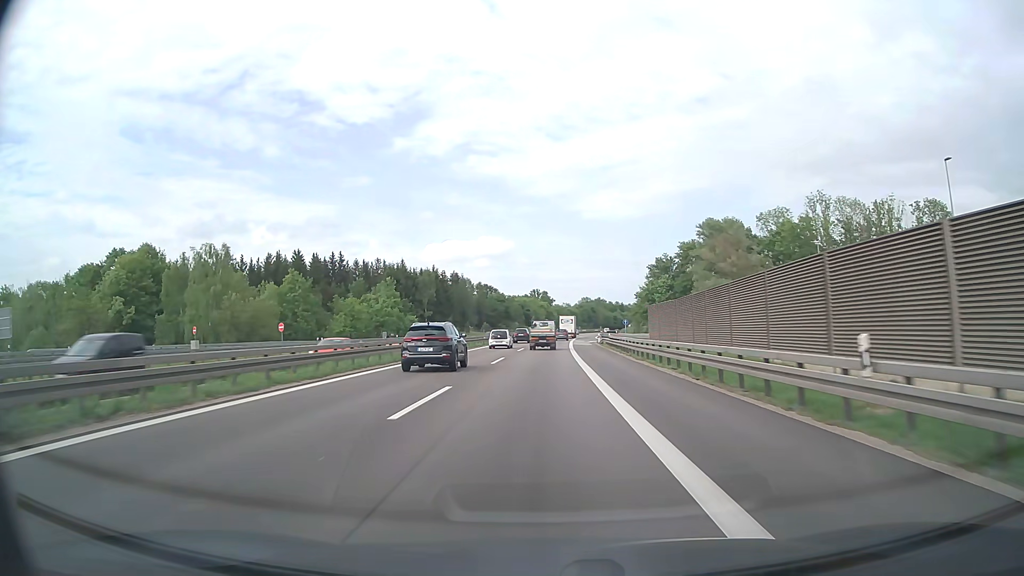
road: motorway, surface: asphalt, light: Day
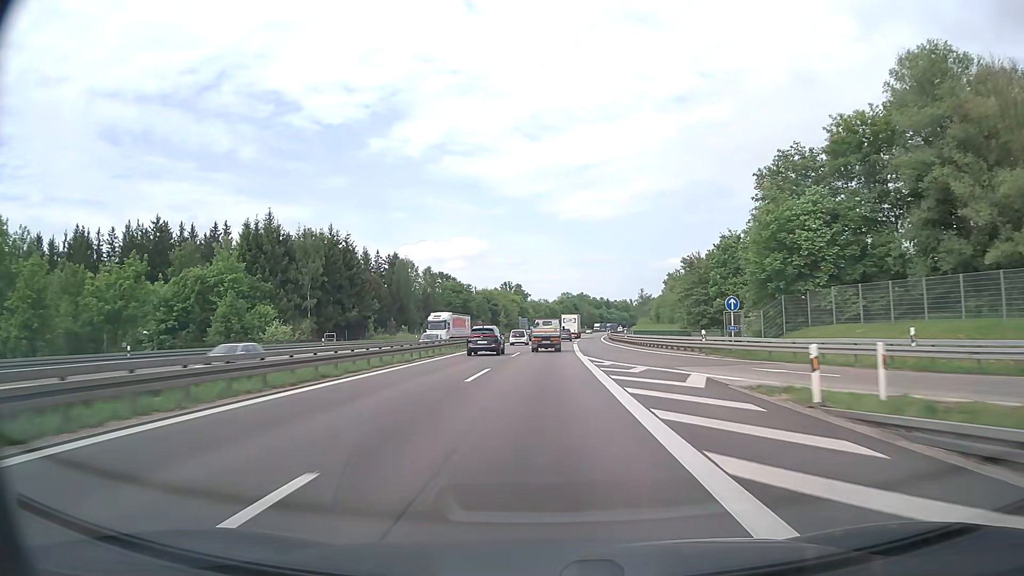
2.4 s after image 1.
(+1.0, +64.4) m; +2°
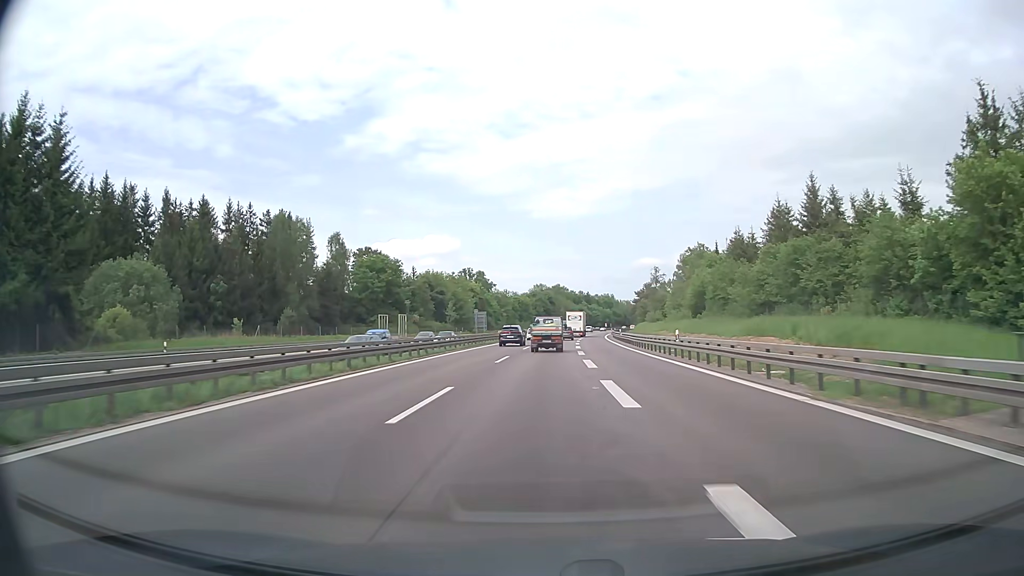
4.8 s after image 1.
(+1.5, +62.4) m; +2°
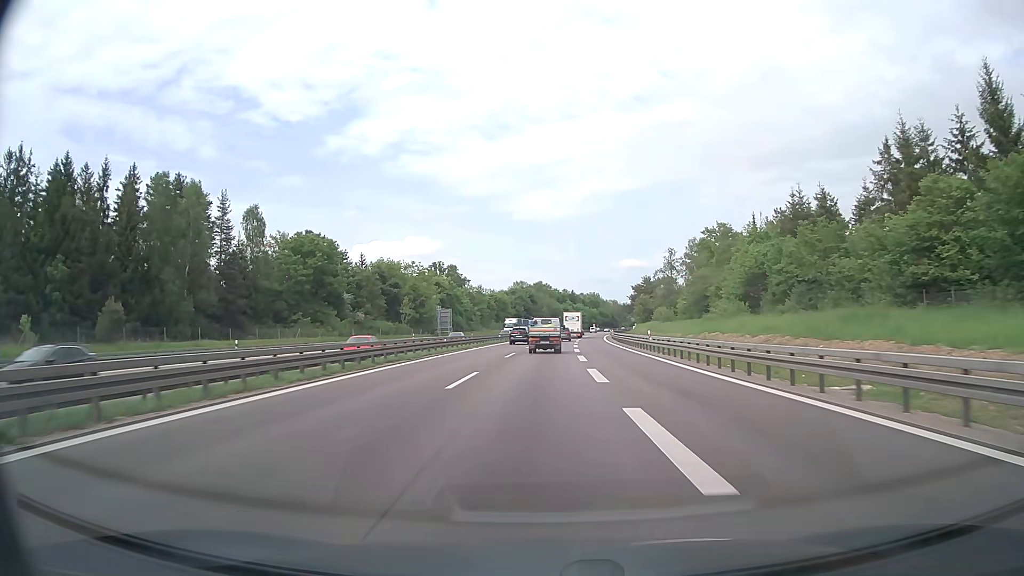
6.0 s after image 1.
(+0.4, +30.1) m; +2°
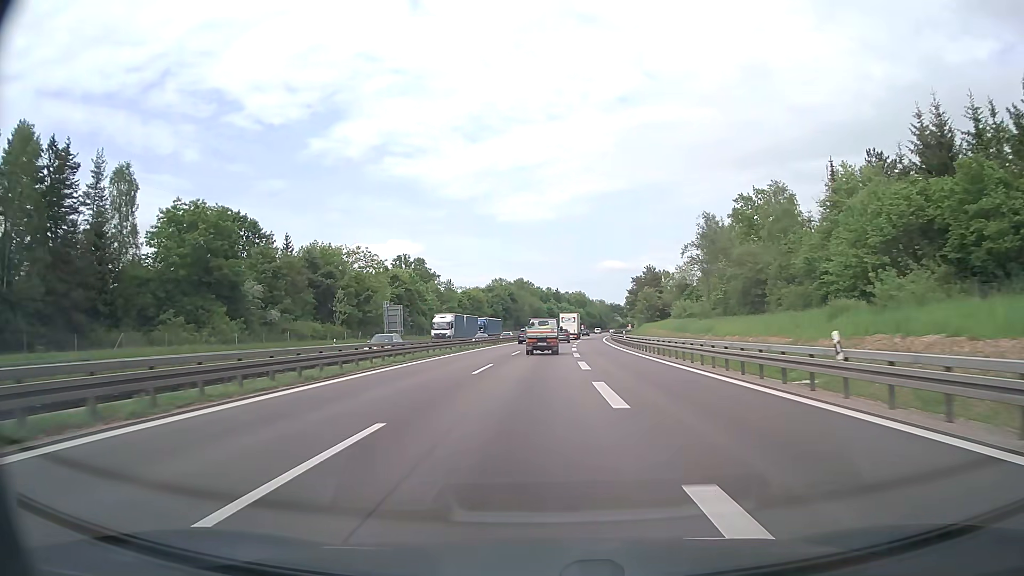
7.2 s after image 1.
(+0.4, +29.8) m; +2°
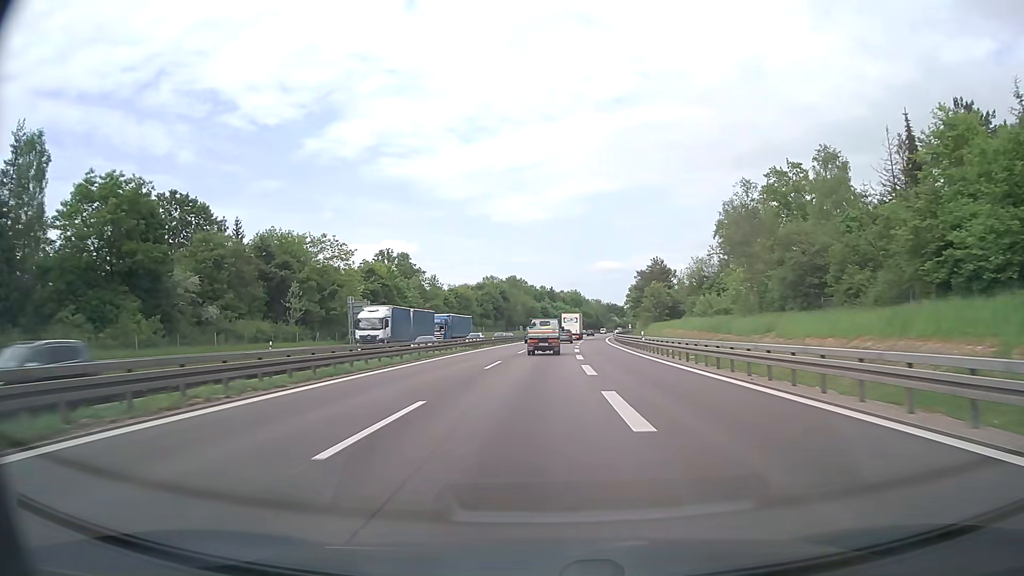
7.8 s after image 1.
(+0.1, +14.9) m; +1°
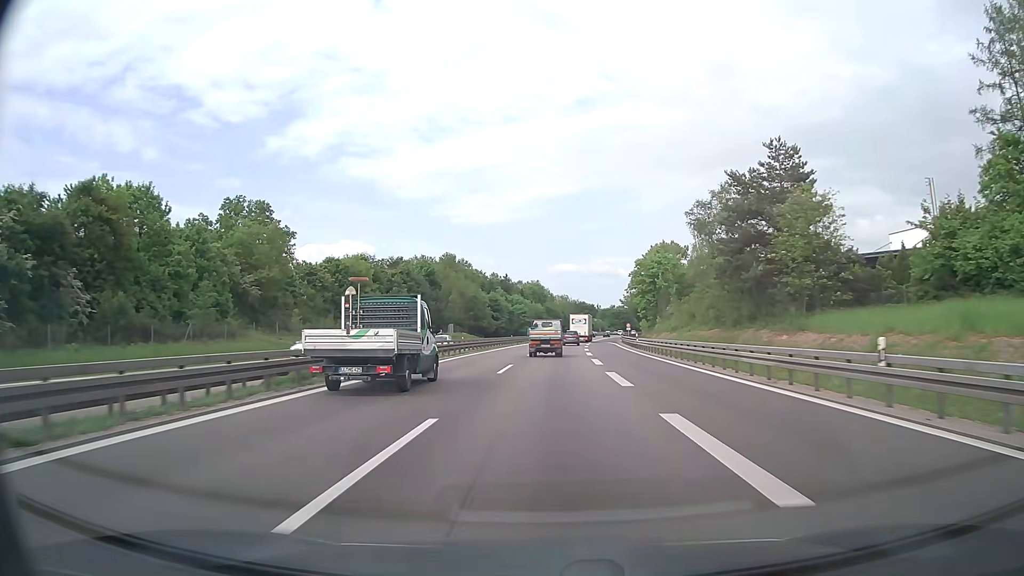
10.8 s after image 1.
(+1.7, +74.9) m; +3°
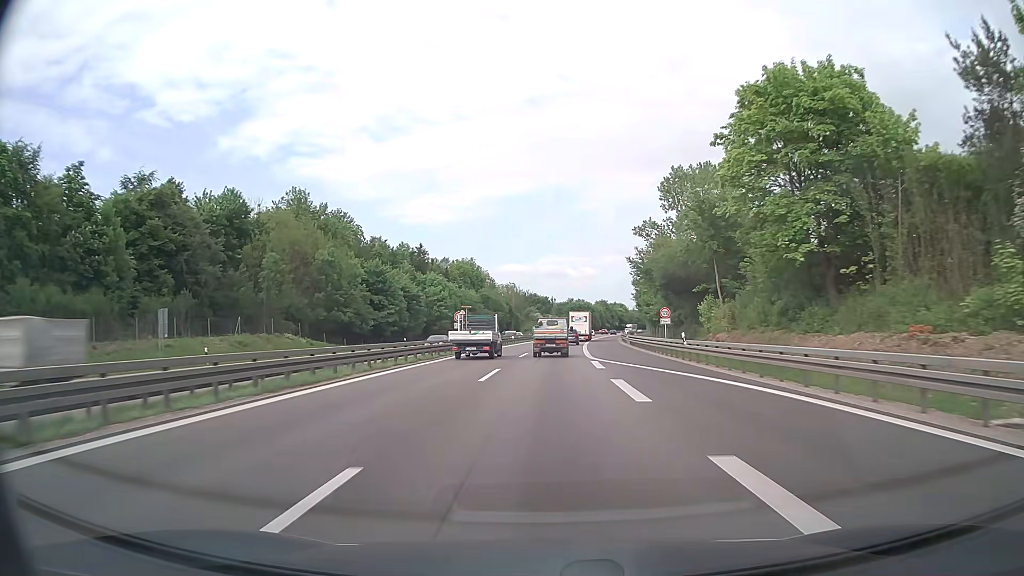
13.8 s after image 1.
(+3.1, +76.0) m; +4°
(0, +10) (0, +20) (+1, +30) (+1, +40) (+1, +50) (+2, +60) (+3, +70) (+4, +80) (+4, +90) (+5, +100) m
